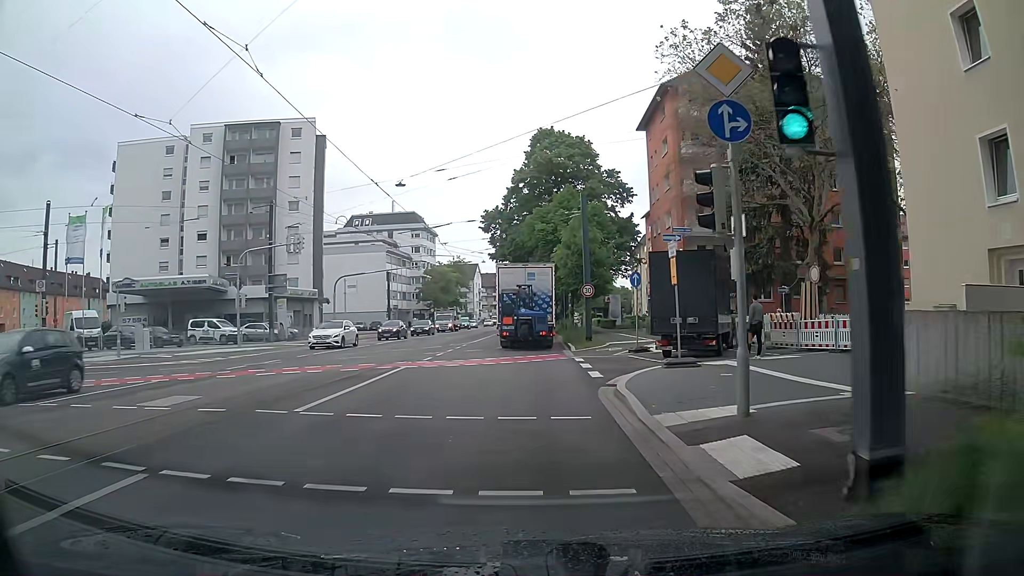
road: primary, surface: asphalt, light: Day
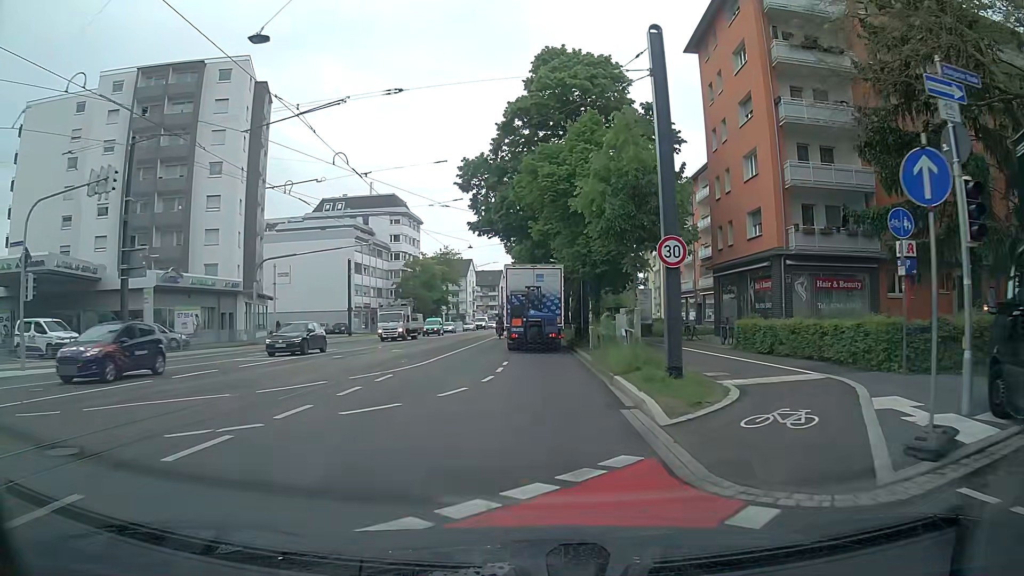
(-0.1, +19.2) m; 0°
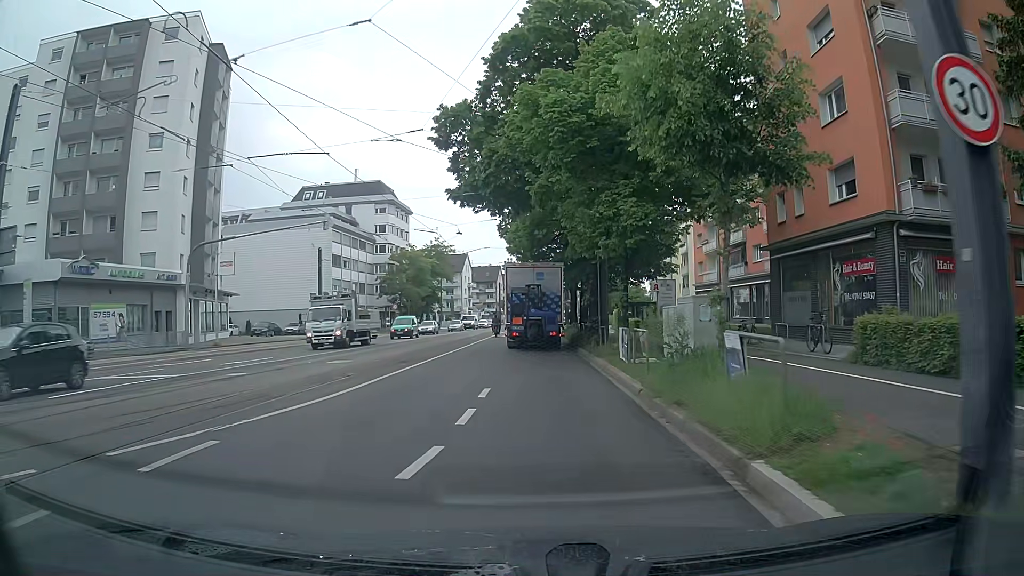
(0.0, +9.5) m; 0°
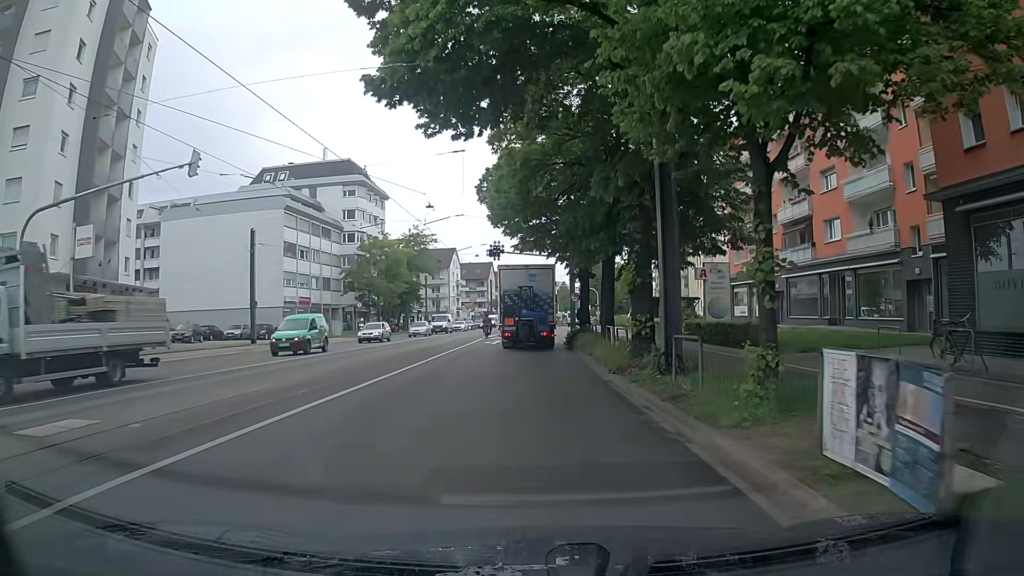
(+0.1, +14.0) m; +1°
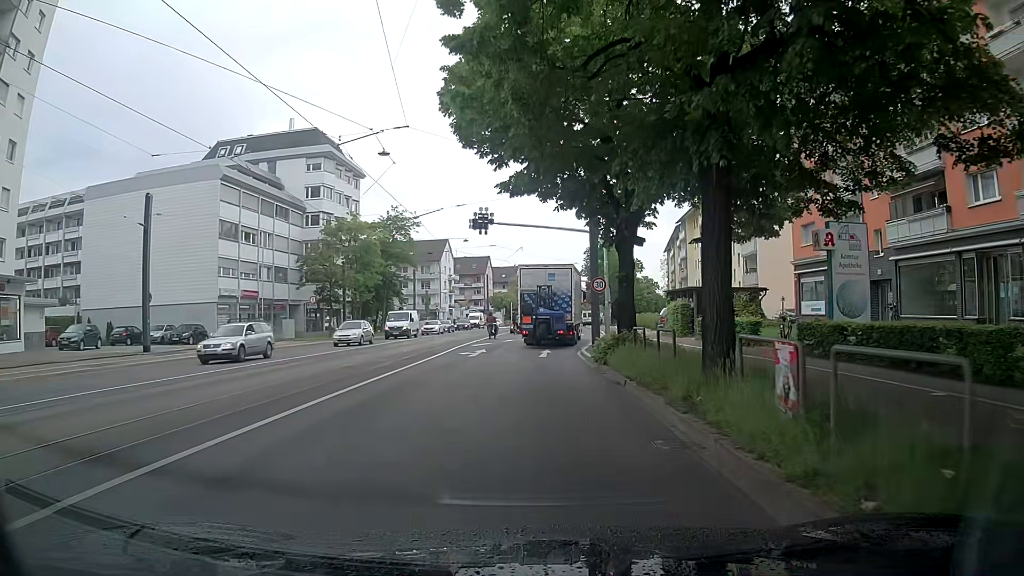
(-0.2, +14.1) m; +1°
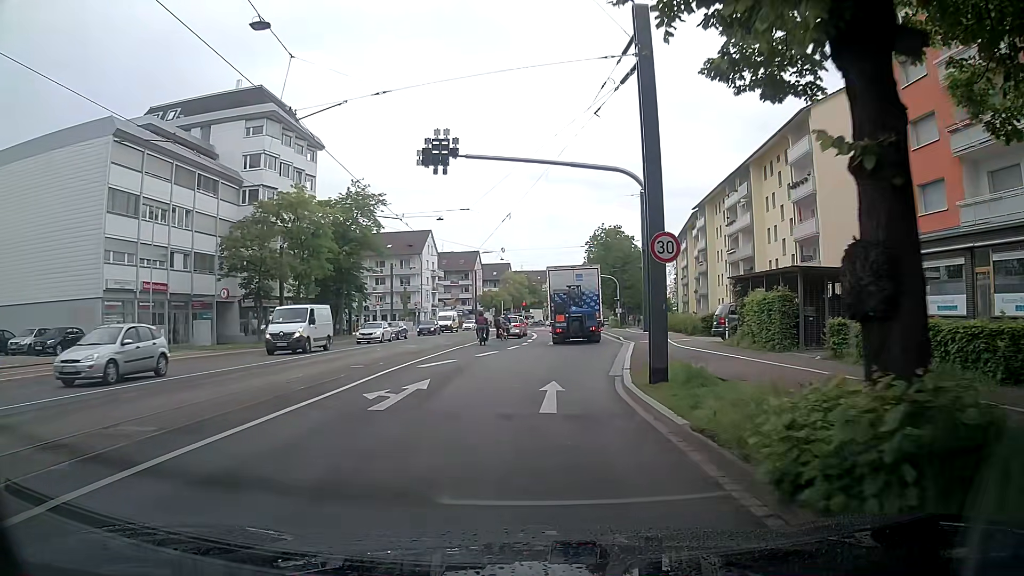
(-0.2, +14.3) m; 0°
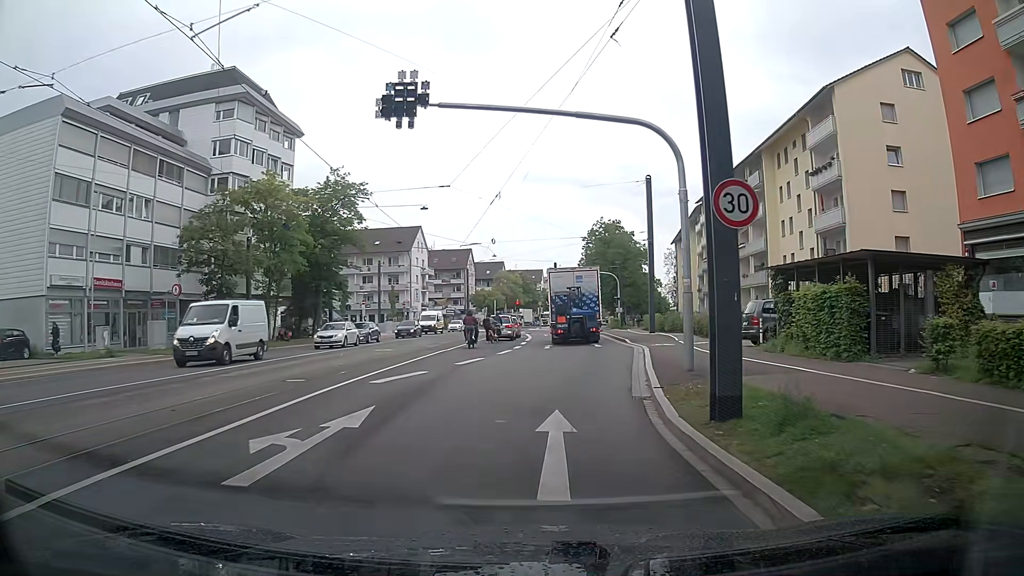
(-0.1, +4.8) m; 0°
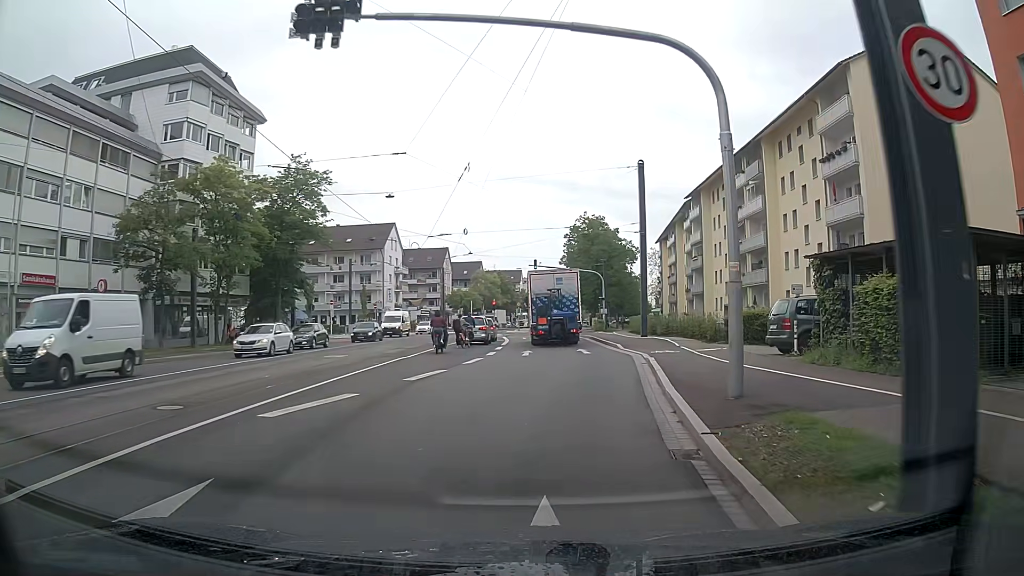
(+0.1, +4.8) m; +2°
(+1, +10) (+2, +20) (+2, +30) (+2, +40) (+2, +50) (+2, +60) (+2, +70) (+3, +80) (+4, +90) (+5, +100) m
